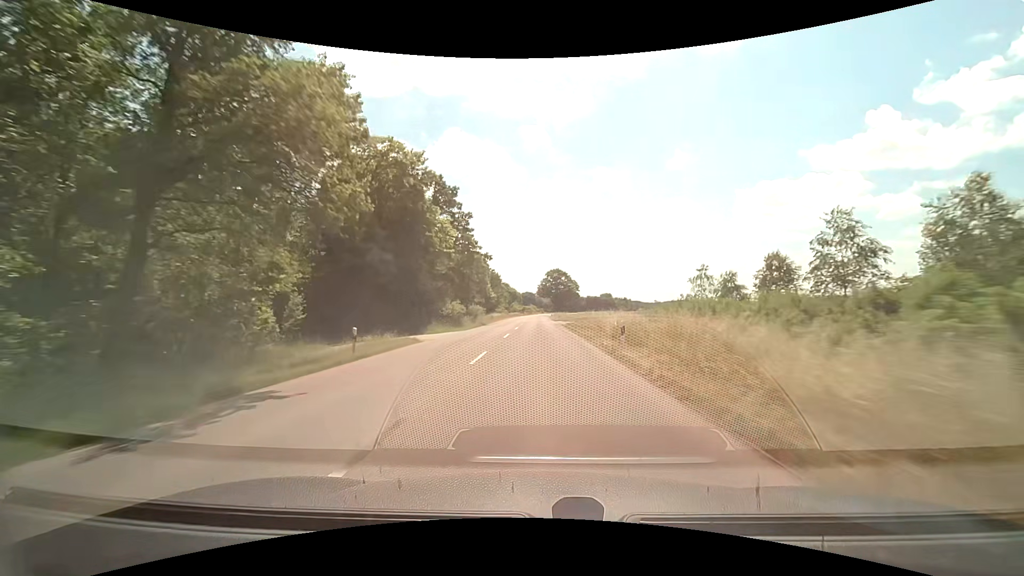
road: tertiary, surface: asphalt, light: Day
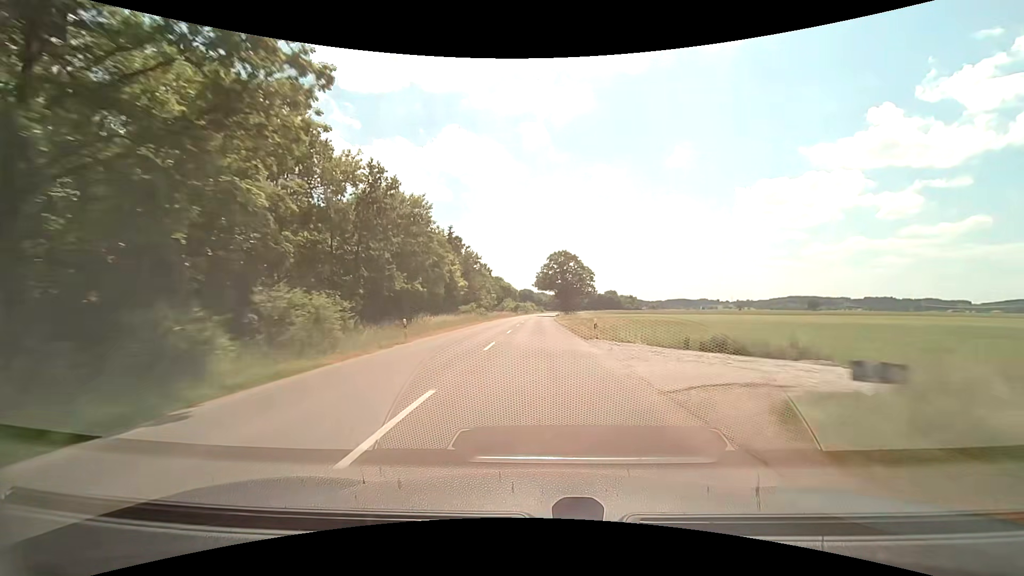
(+0.1, +43.6) m; 0°
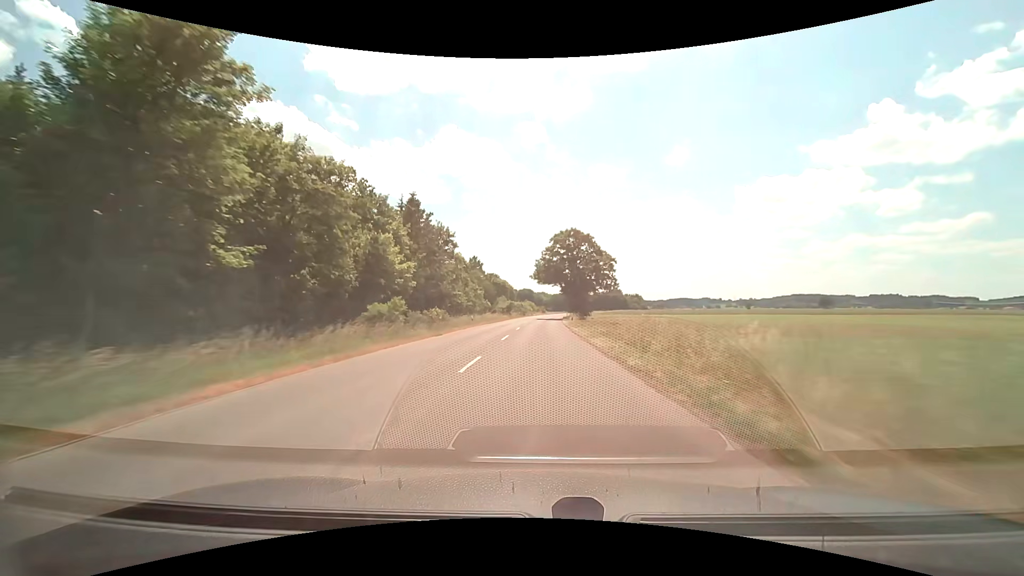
(-0.1, +29.3) m; 0°
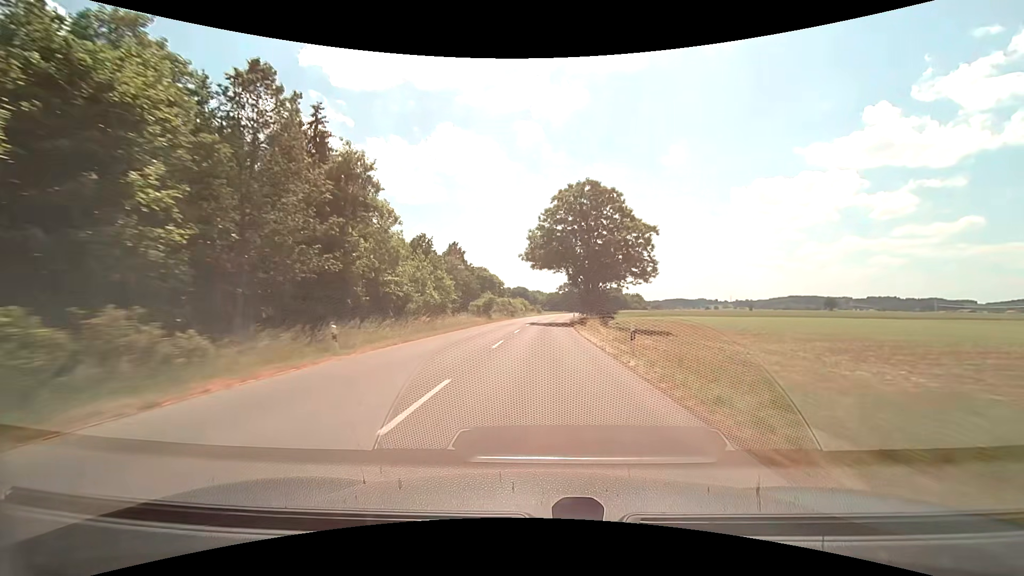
(0.0, +29.4) m; 0°
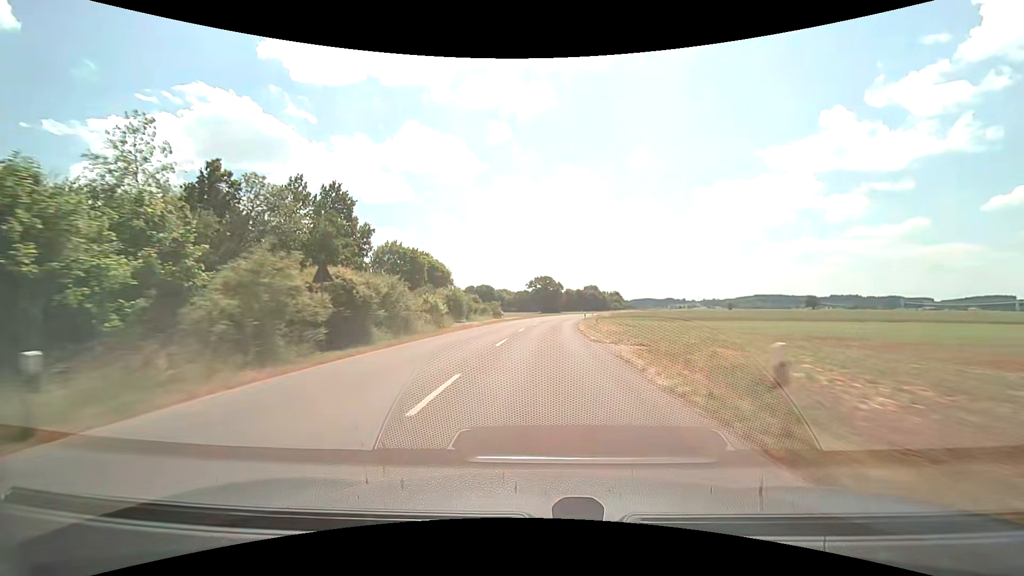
(+1.5, +58.7) m; +4°
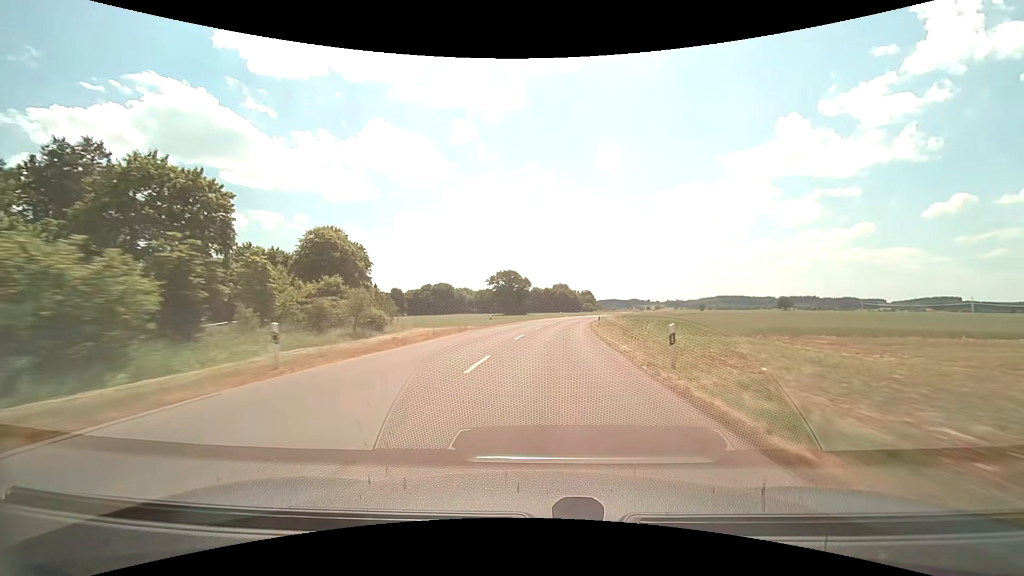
(+1.0, +43.9) m; +3°
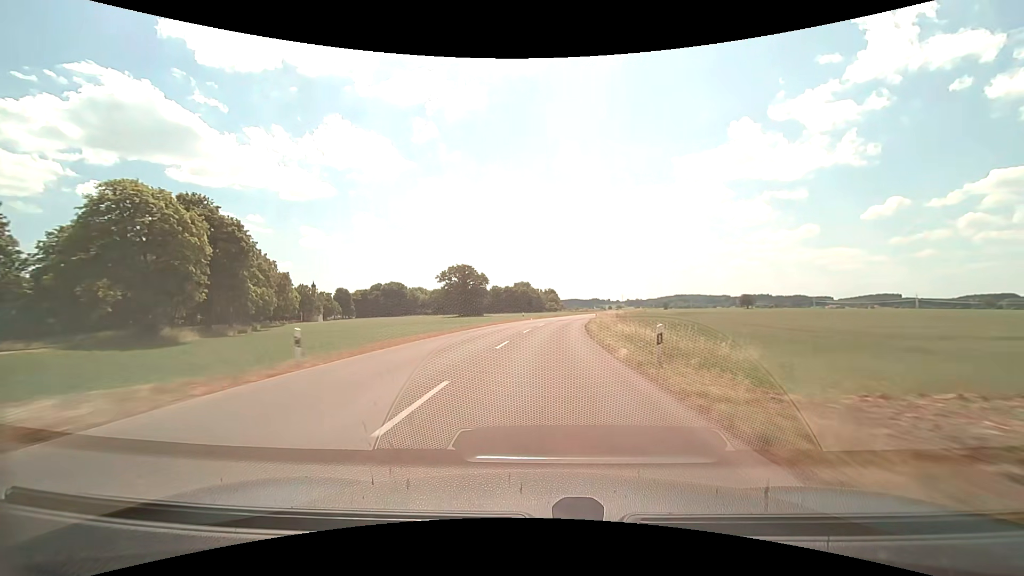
(+1.2, +29.2) m; +4°
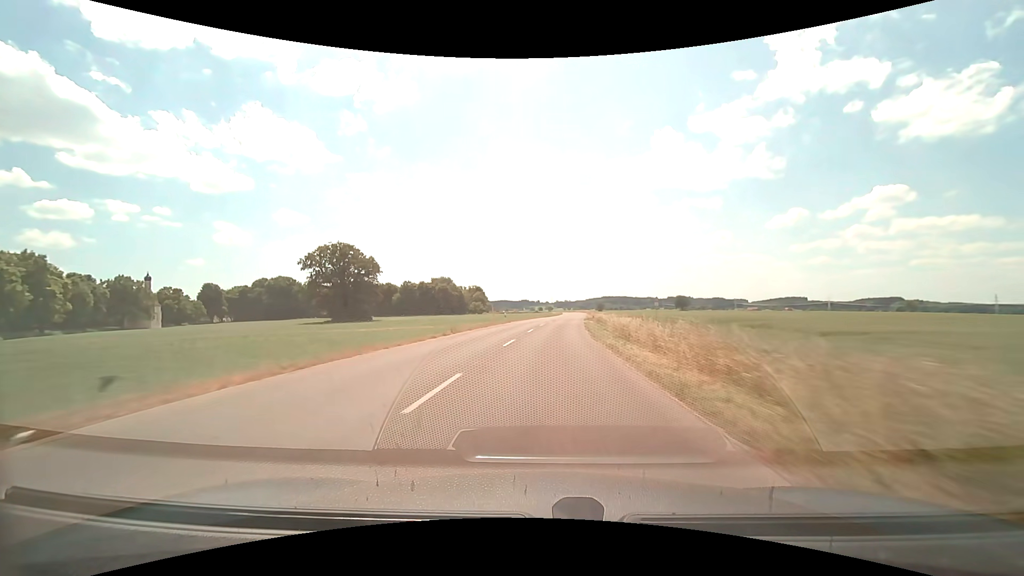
(+3.8, +58.3) m; +8°
(0, +10) (0, +20) (+1, +30) (+2, +40) (+3, +50) (+4, +60) (+4, +70) (+5, +80) (+6, +90) (+7, +100) m
